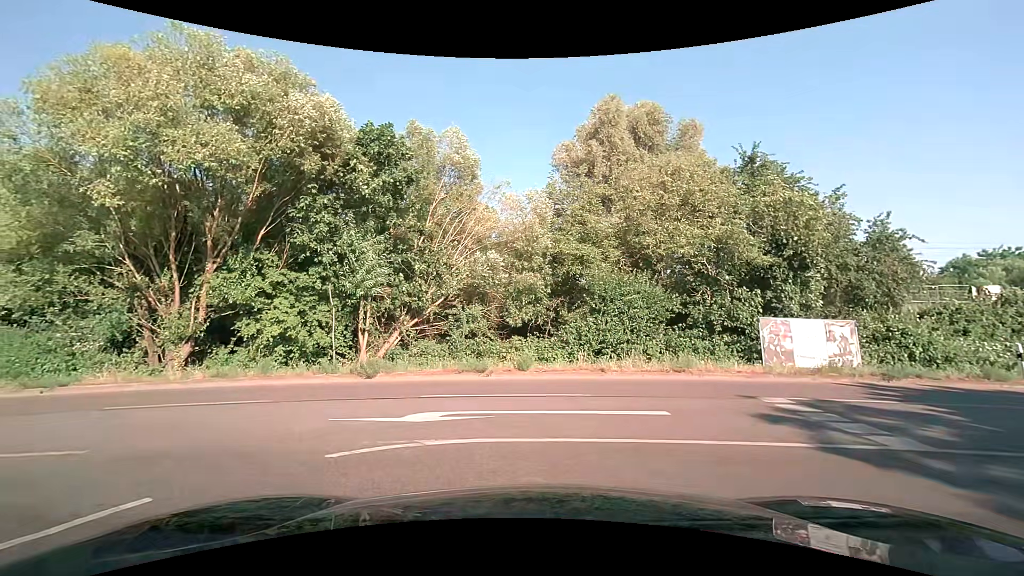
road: primary_link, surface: asphalt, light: Day
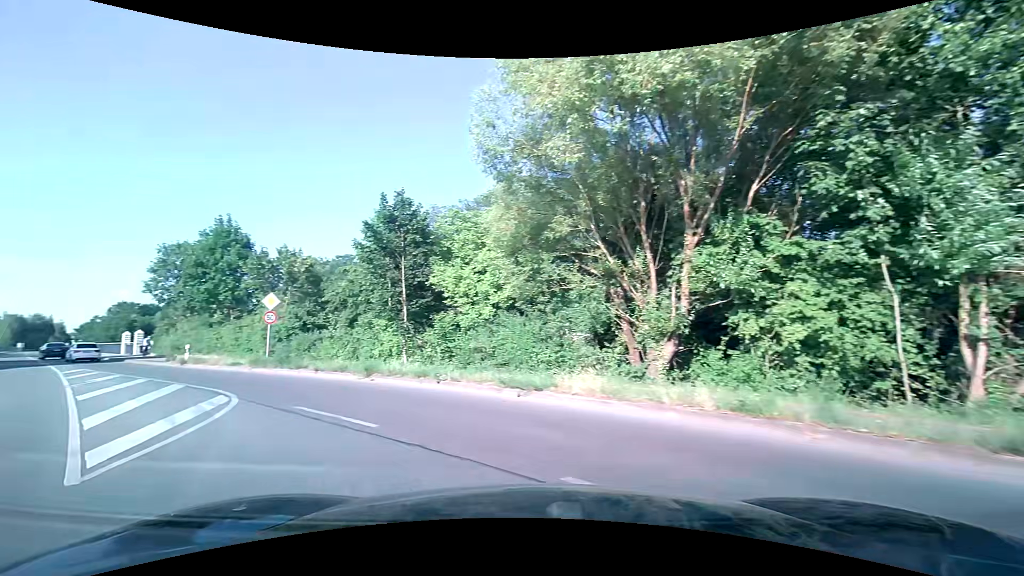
(-3.2, +7.0) m; -48°
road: secondary
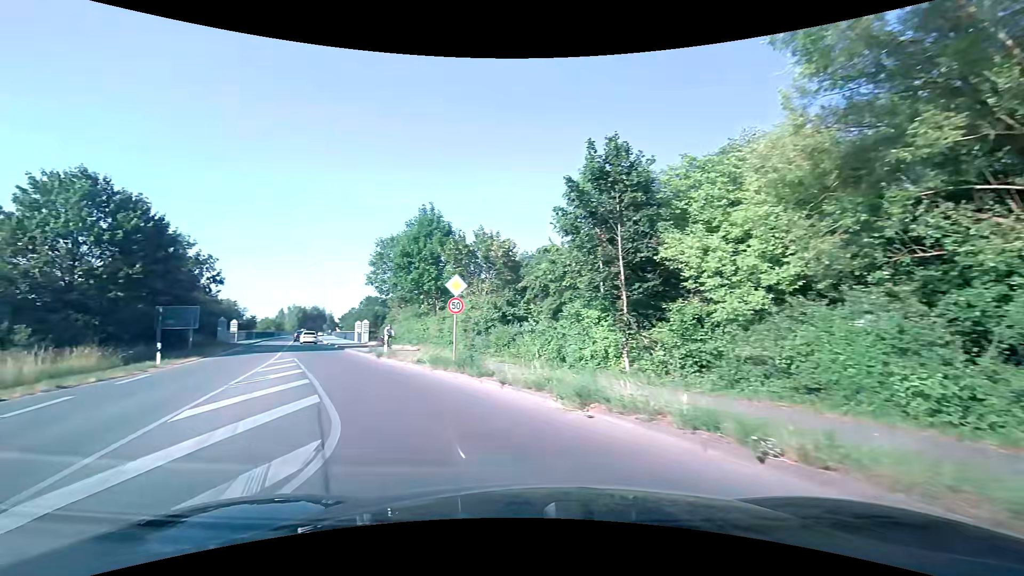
(-1.6, +7.0) m; -24°
(-2, +10) (-6, +19) (-11, +28) (-15, +37) (-19, +46) (-23, +55) (-27, +64) (-31, +73) (-35, +82) (-39, +92) m
